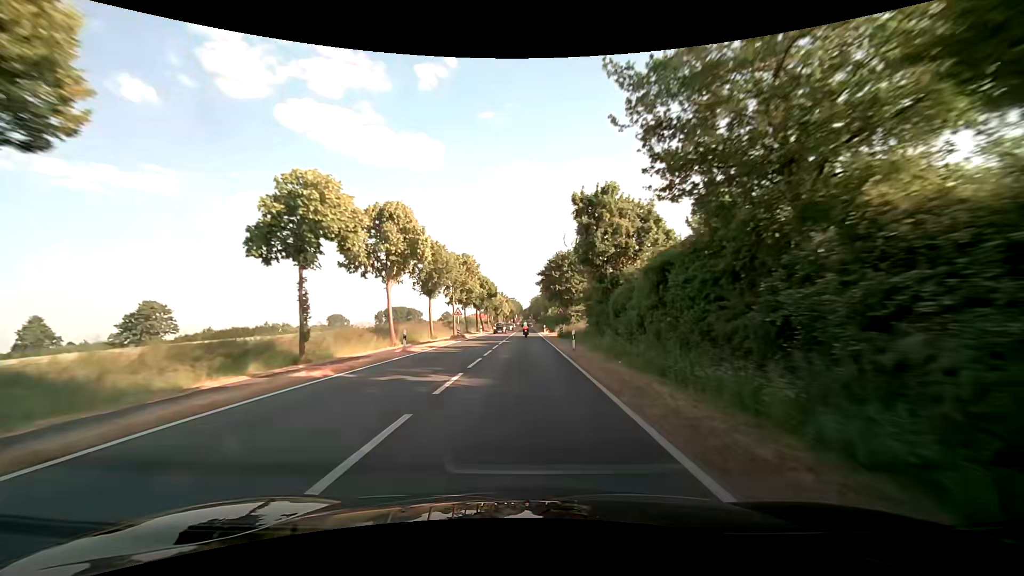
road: secondary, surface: asphalt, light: Day
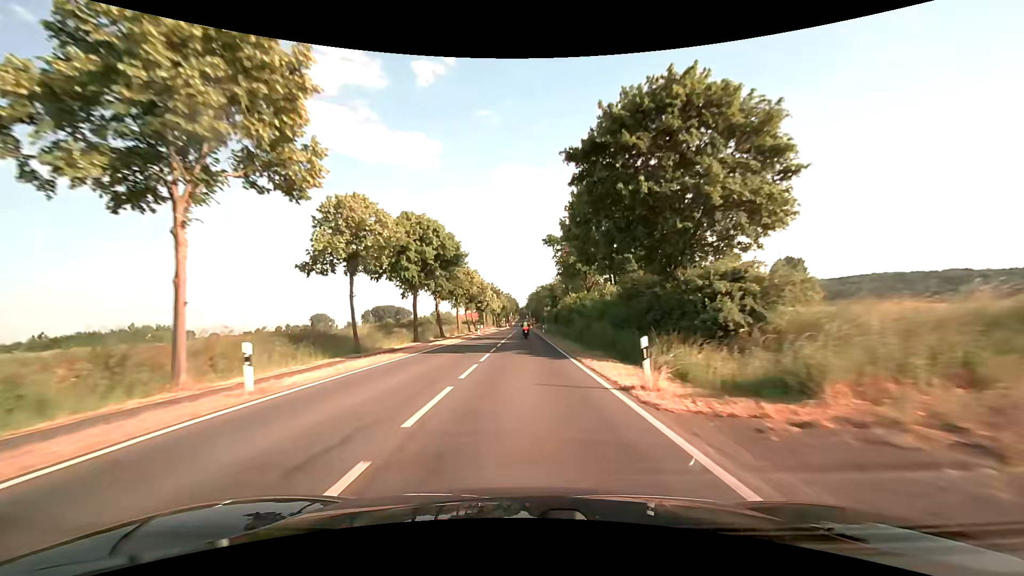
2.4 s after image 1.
(+0.1, +52.6) m; +1°
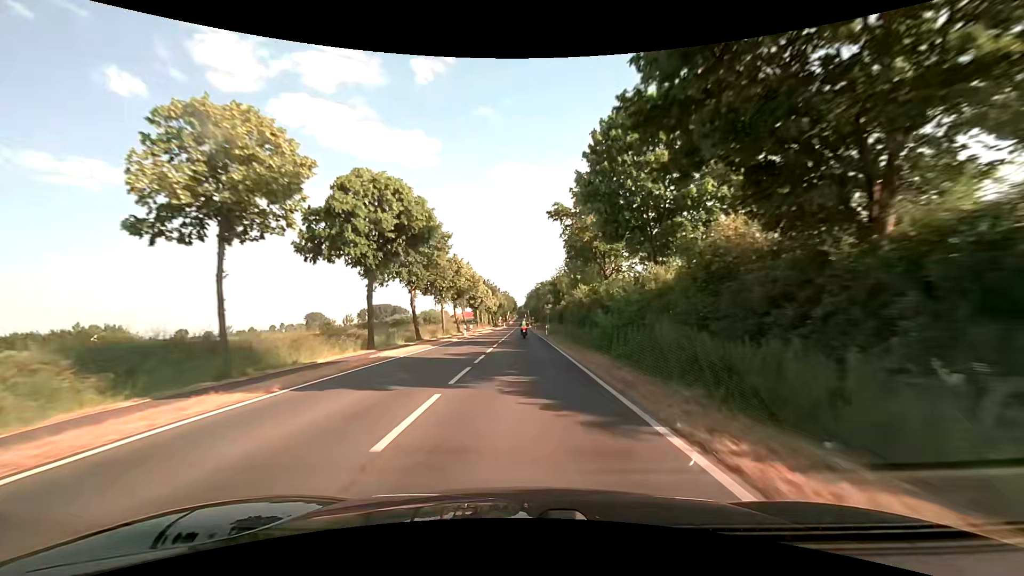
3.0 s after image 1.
(0.0, +12.3) m; 0°
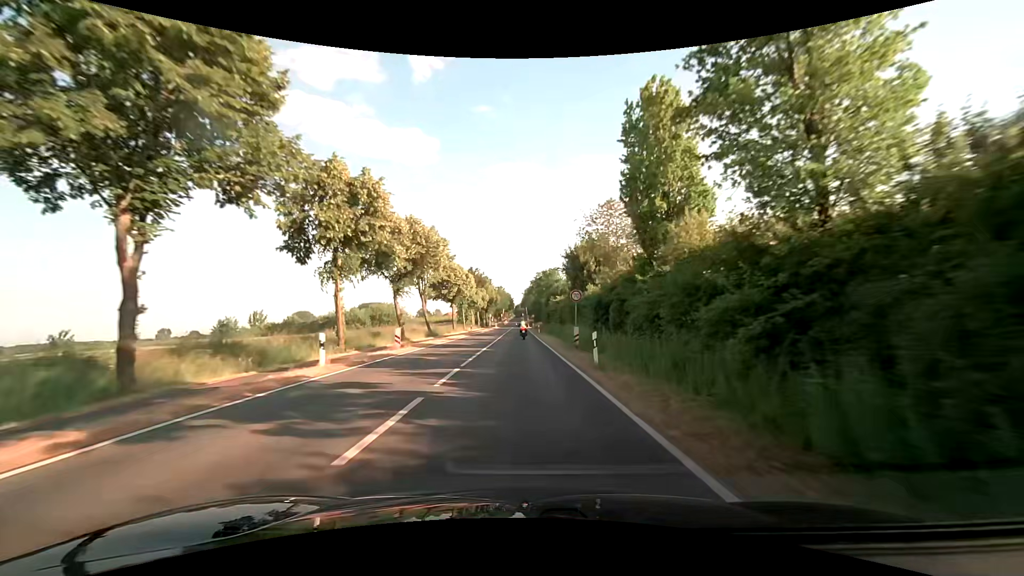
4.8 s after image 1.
(0.0, +33.5) m; 0°
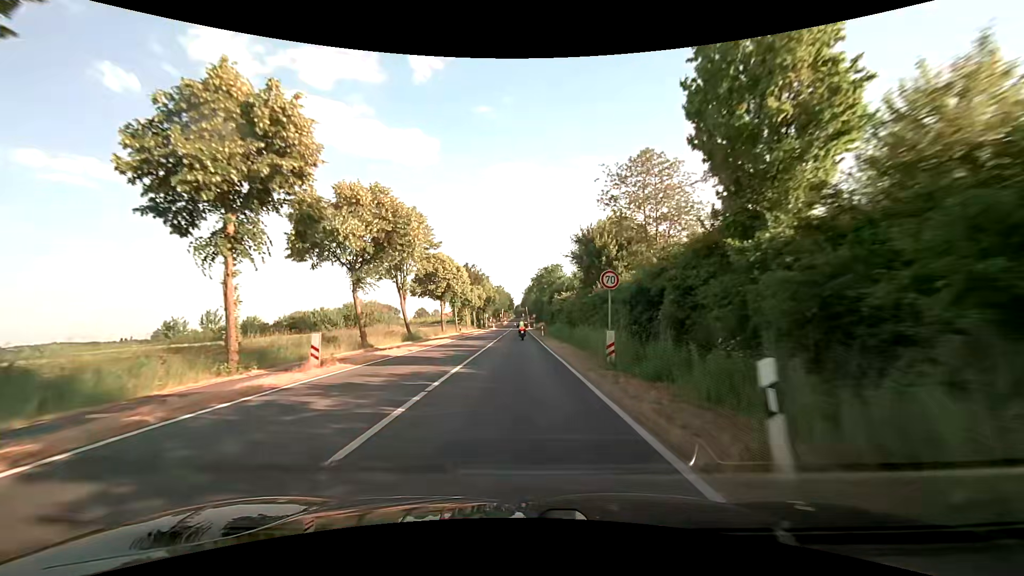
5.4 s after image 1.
(0.0, +10.1) m; 0°
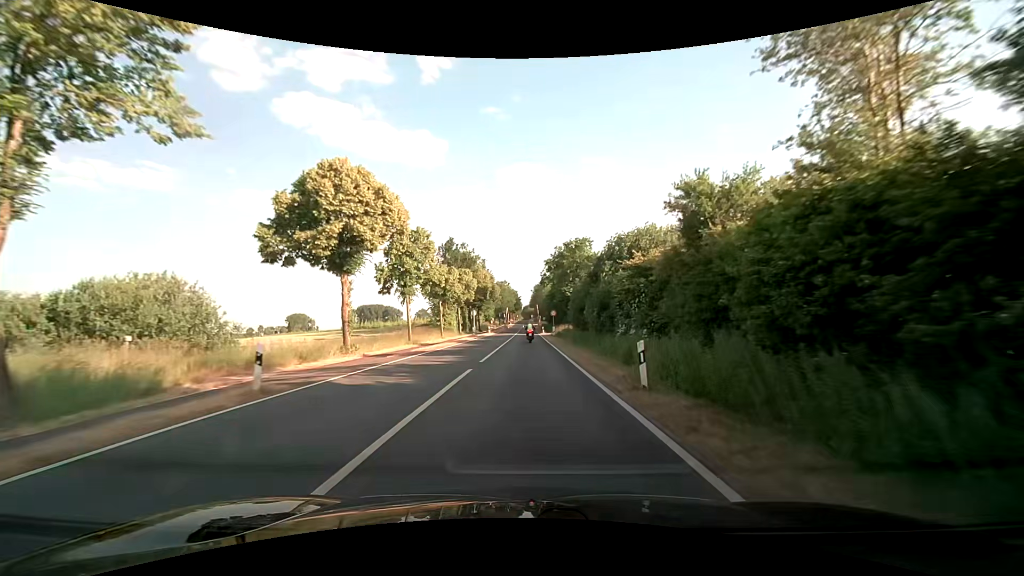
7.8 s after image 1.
(-0.5, +37.3) m; -1°
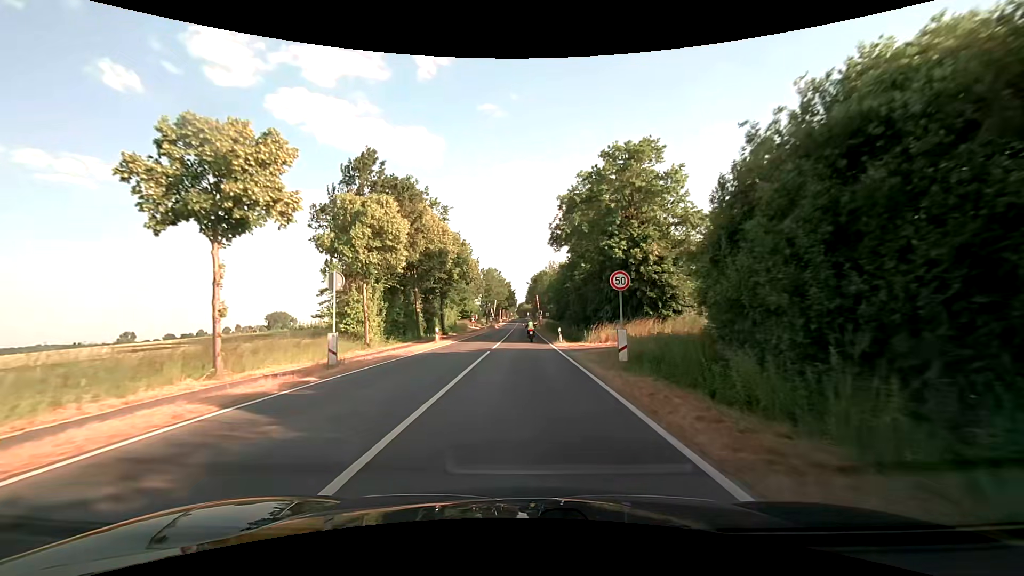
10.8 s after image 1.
(+0.5, +40.9) m; +1°
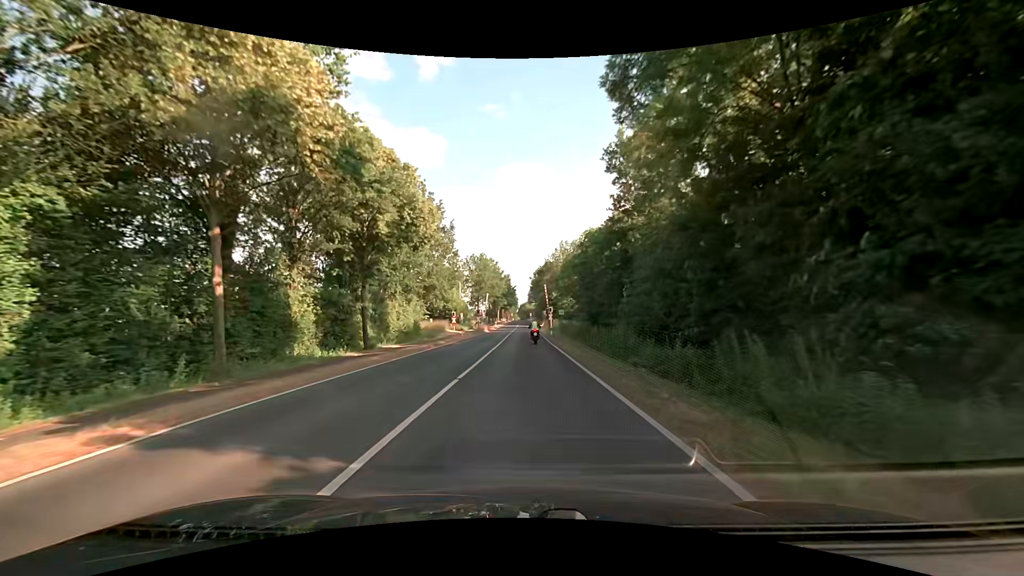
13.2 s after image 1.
(0.0, +30.2) m; 0°
(0, +10) (0, +20) (0, +30) (0, +40) (0, +50) (0, +60) (0, +70) (0, +80) (0, +90) (0, +100) m
